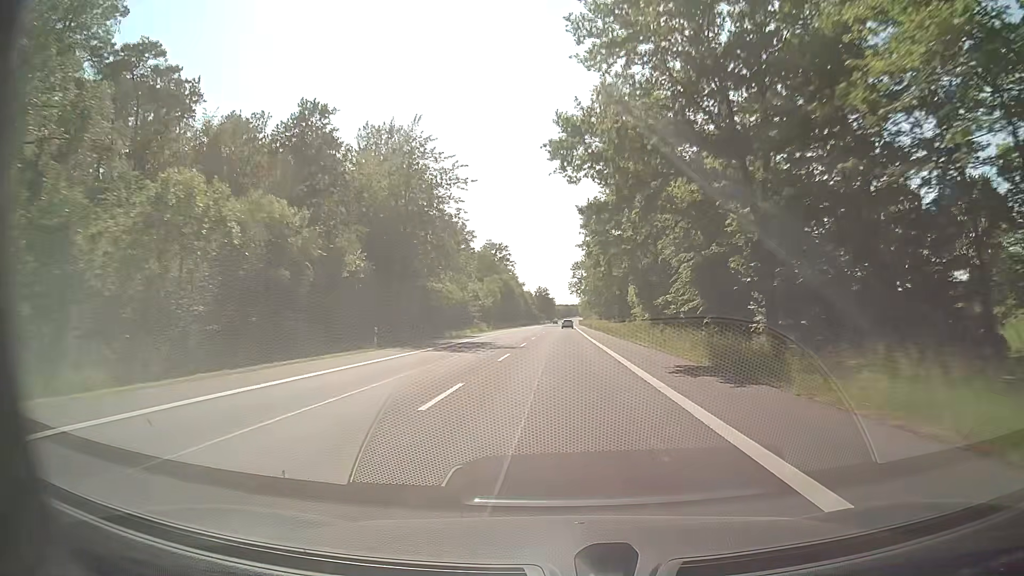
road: secondary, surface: asphalt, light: Day
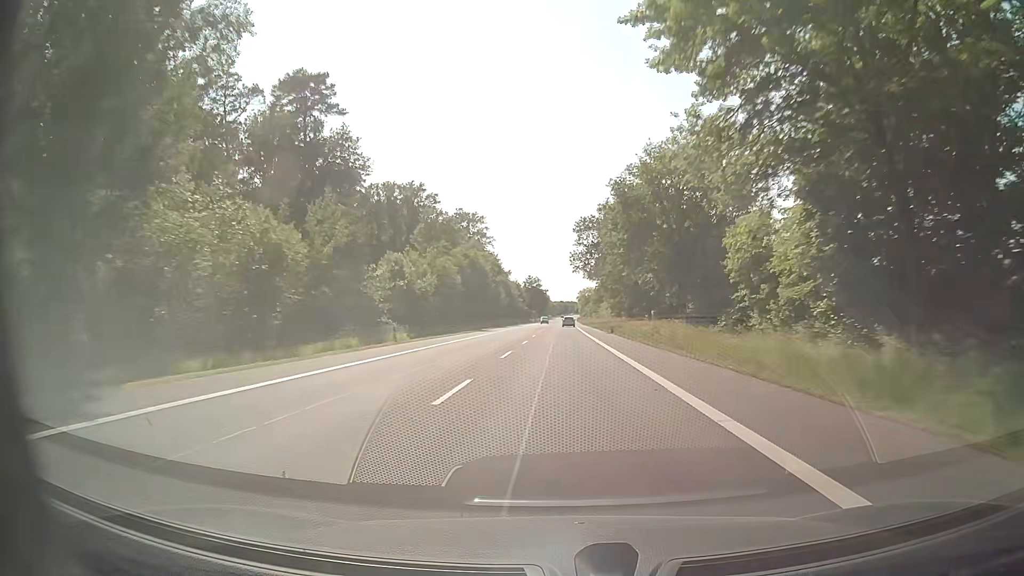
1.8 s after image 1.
(+0.1, +47.5) m; 0°
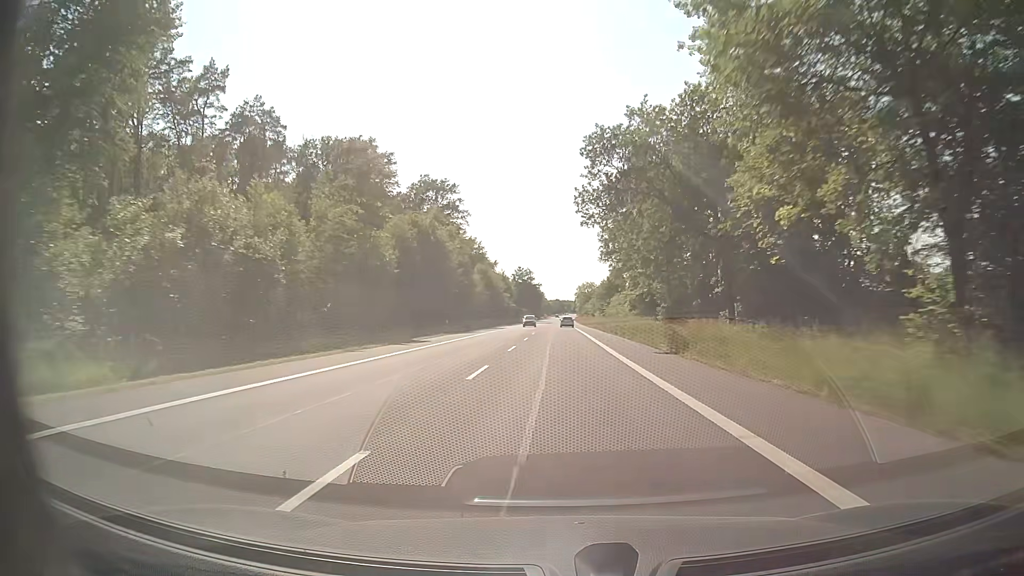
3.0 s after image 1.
(+0.1, +31.7) m; 0°
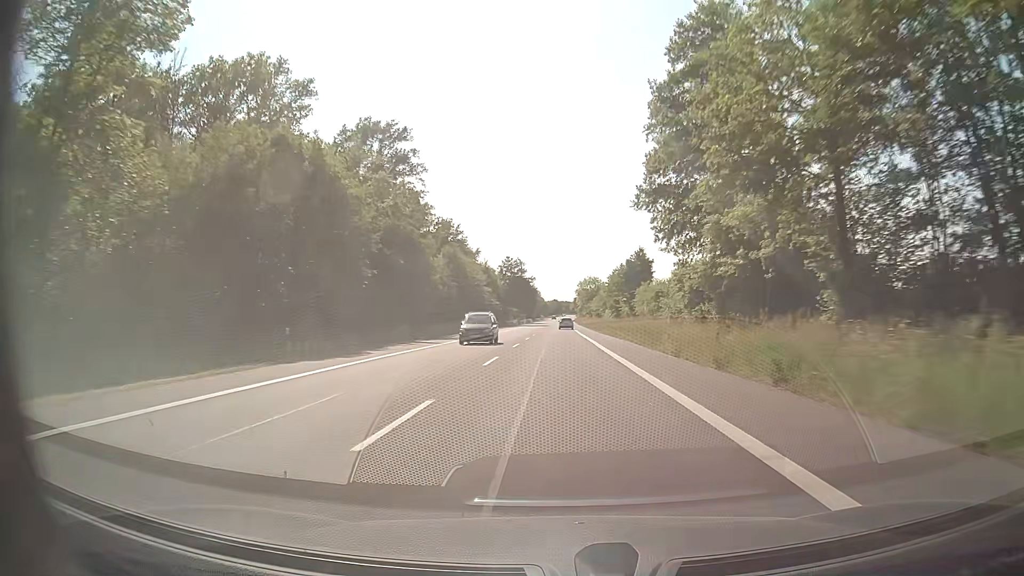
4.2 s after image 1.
(+0.1, +31.7) m; 0°
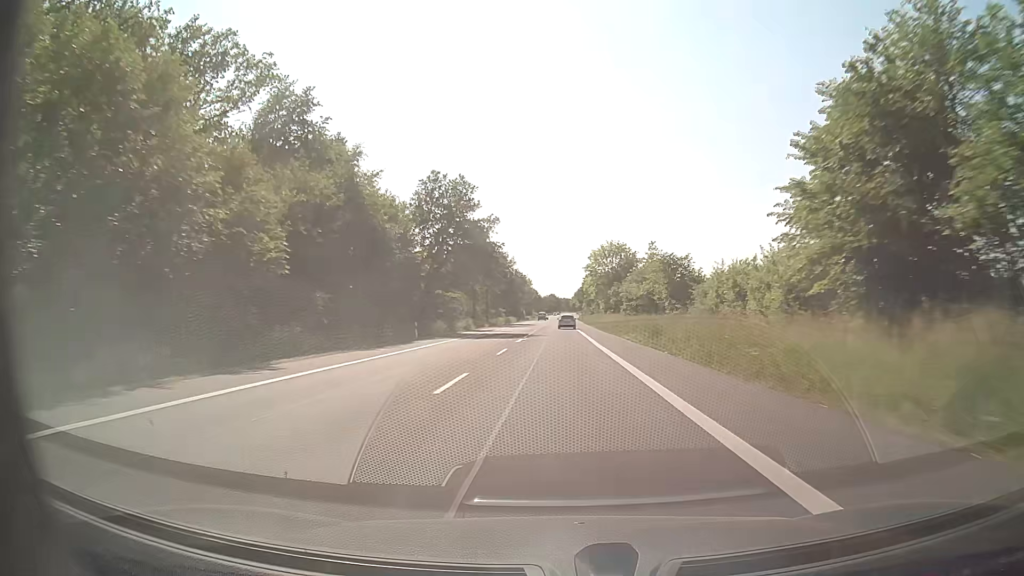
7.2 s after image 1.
(+0.5, +78.8) m; 0°
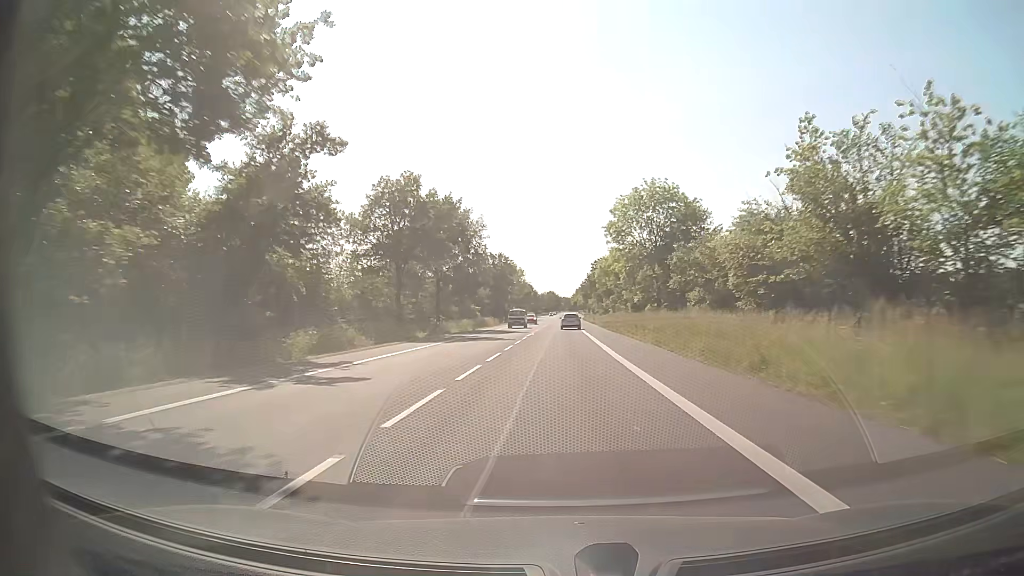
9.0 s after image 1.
(+0.1, +45.5) m; 0°
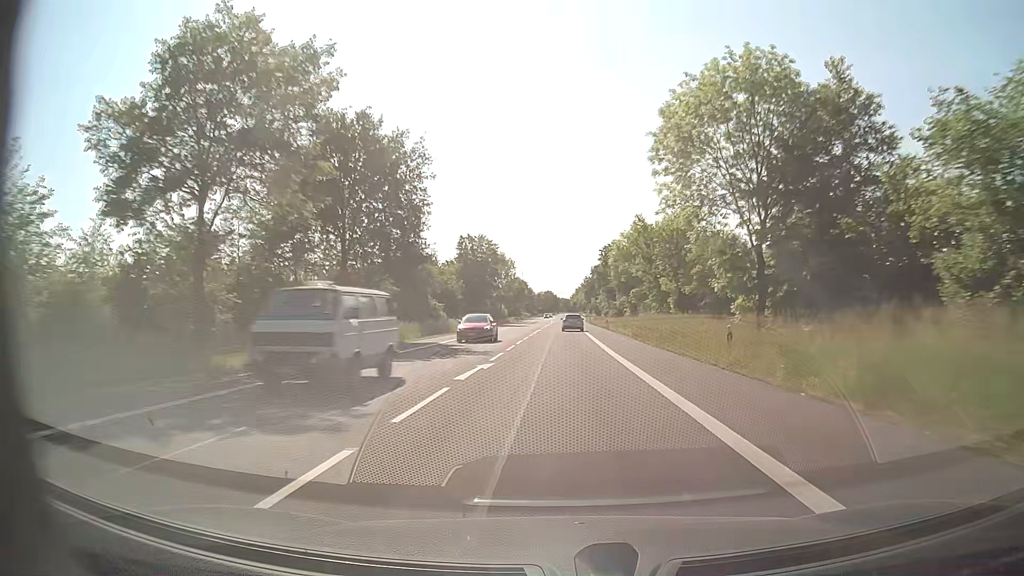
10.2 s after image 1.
(-0.1, +29.3) m; 0°
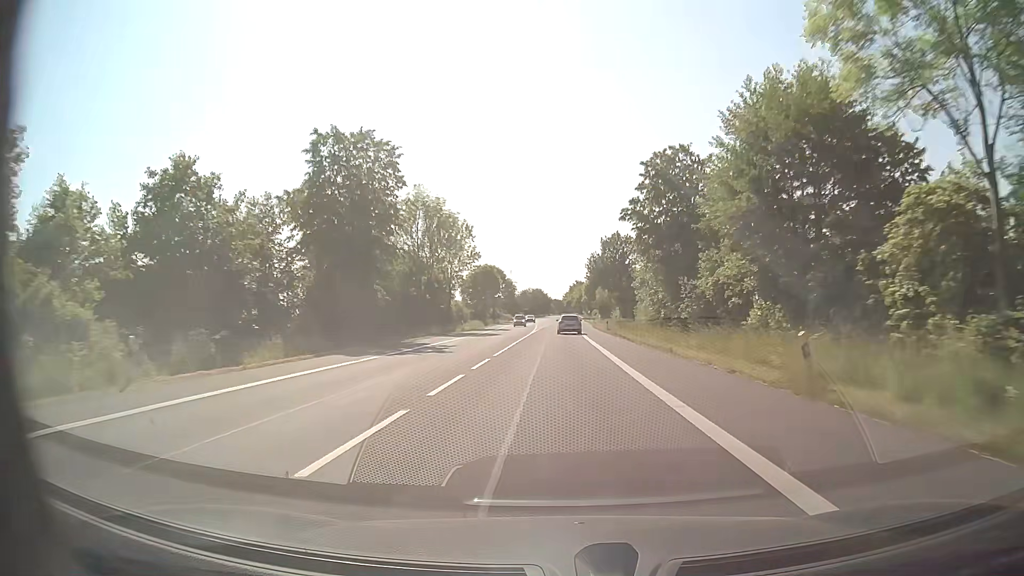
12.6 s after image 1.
(+0.4, +56.4) m; +1°
(0, +10) (0, +20) (0, +30) (0, +40) (0, +50) (0, +60) (0, +70) (+1, +80) (+1, +90) (+1, +100) m
